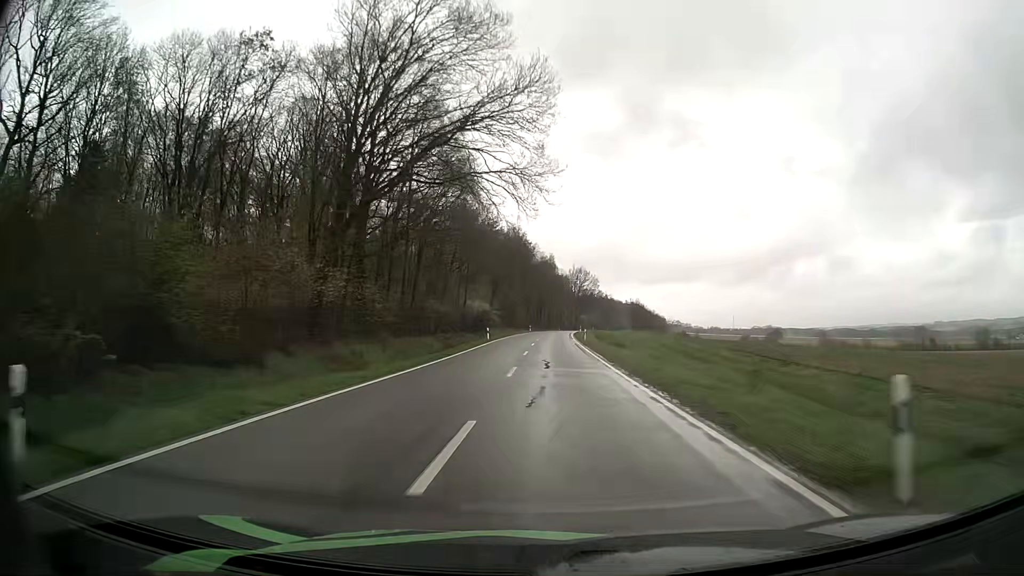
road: tertiary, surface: asphalt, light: Day
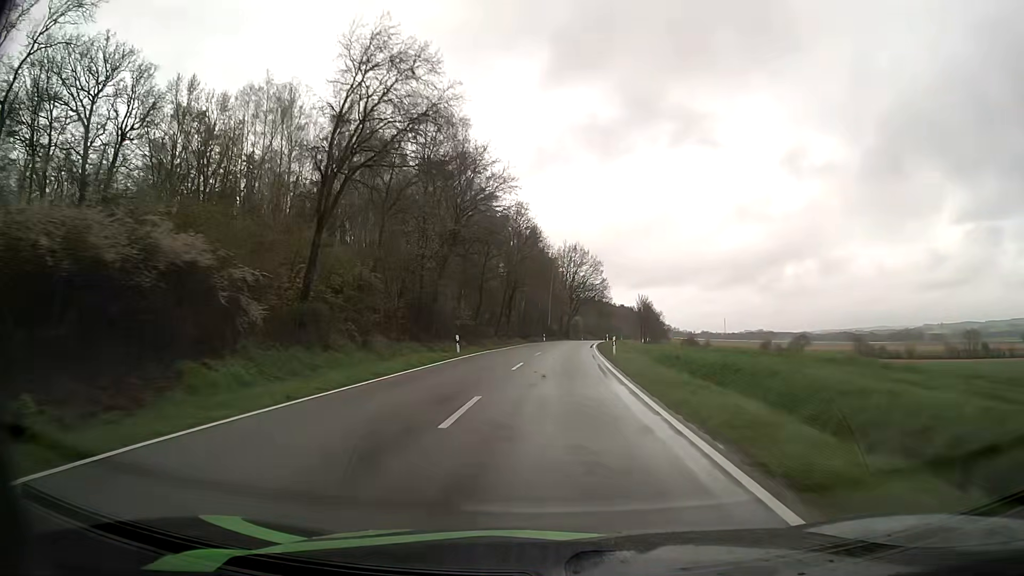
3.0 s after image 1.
(+0.9, +71.5) m; +1°
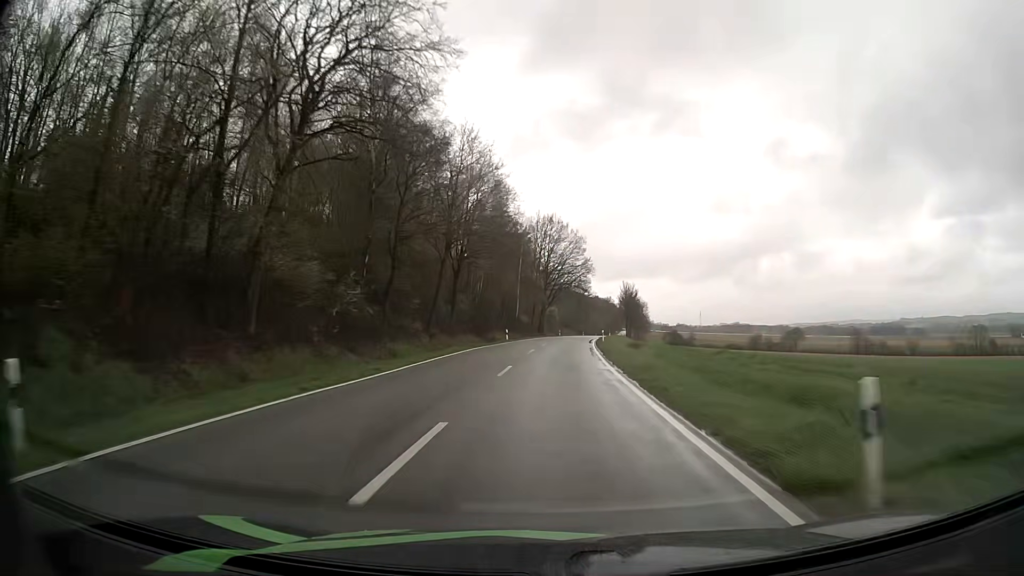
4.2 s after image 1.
(+0.5, +28.6) m; +2°
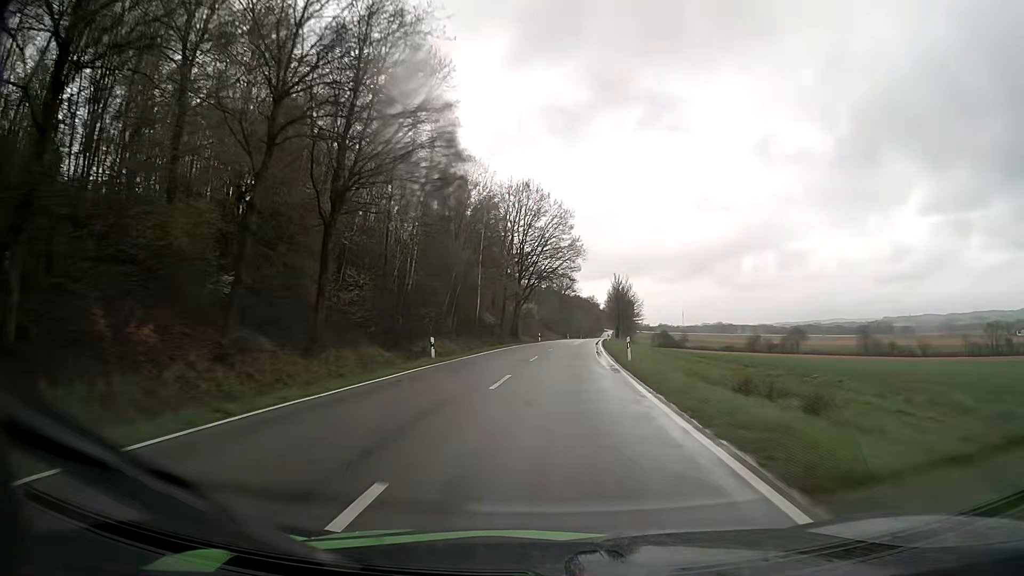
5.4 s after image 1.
(+0.4, +28.2) m; +2°
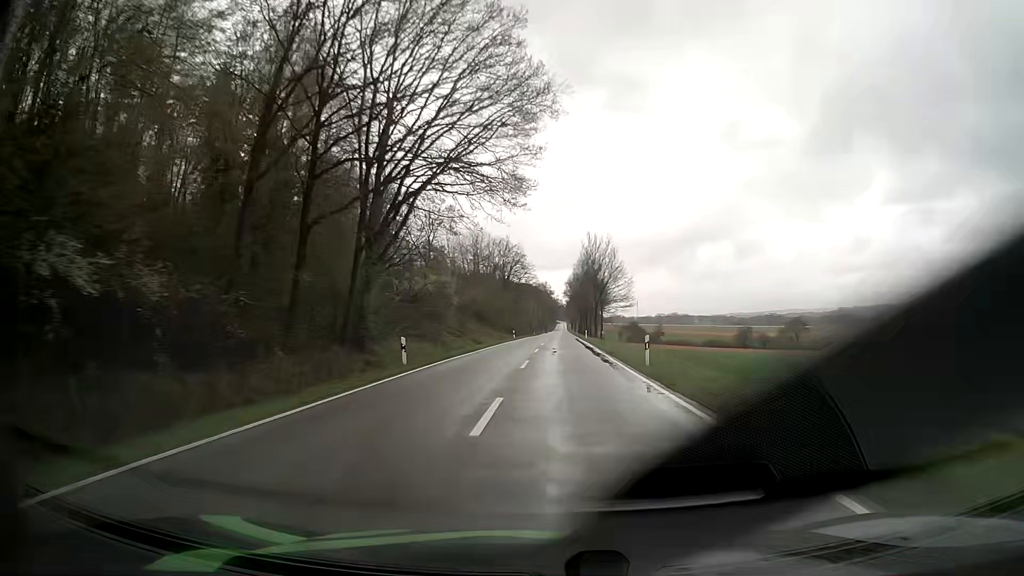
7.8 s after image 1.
(+2.1, +55.6) m; +4°
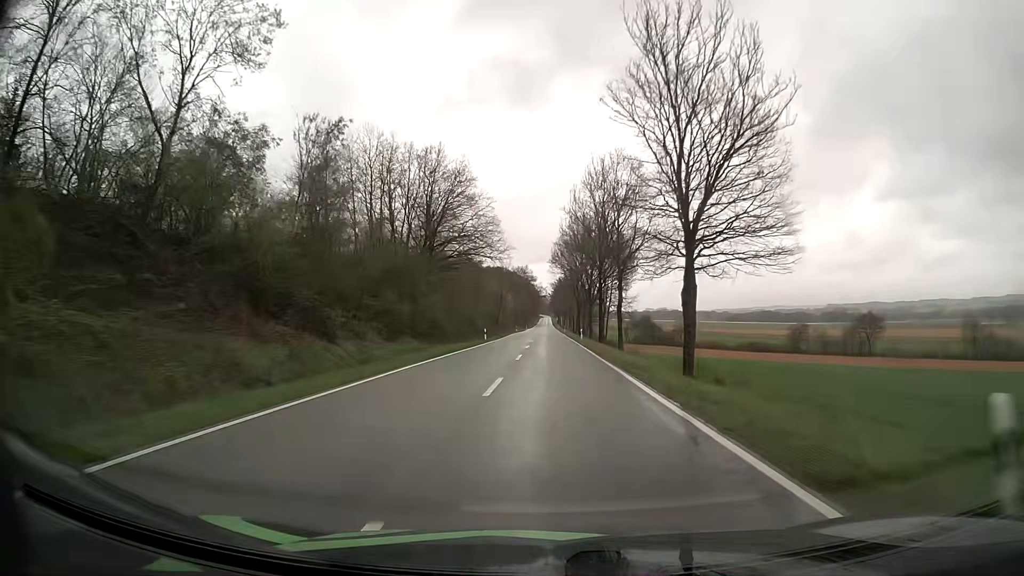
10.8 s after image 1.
(+1.3, +70.4) m; +2°
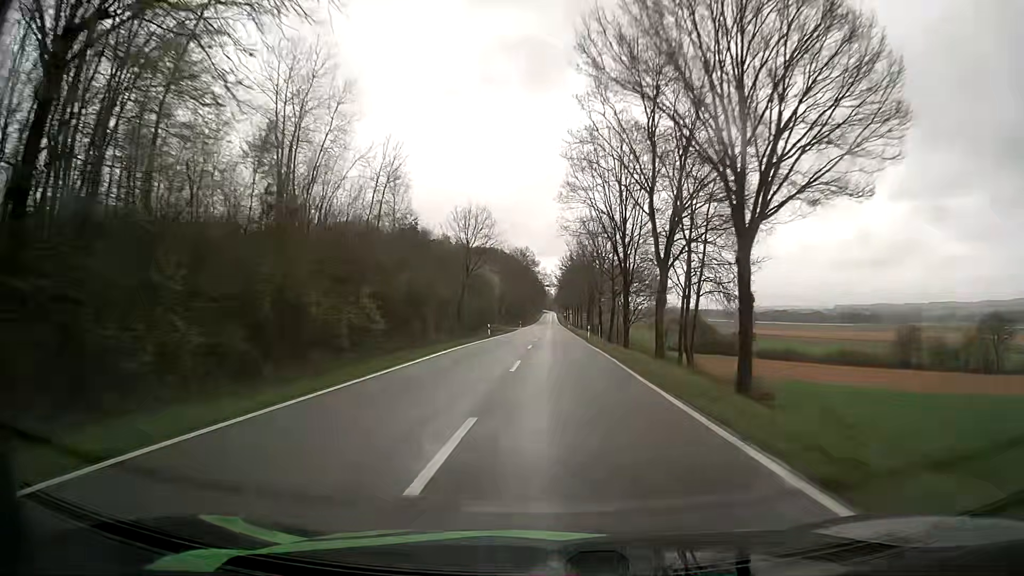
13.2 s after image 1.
(-0.3, +57.4) m; -1°
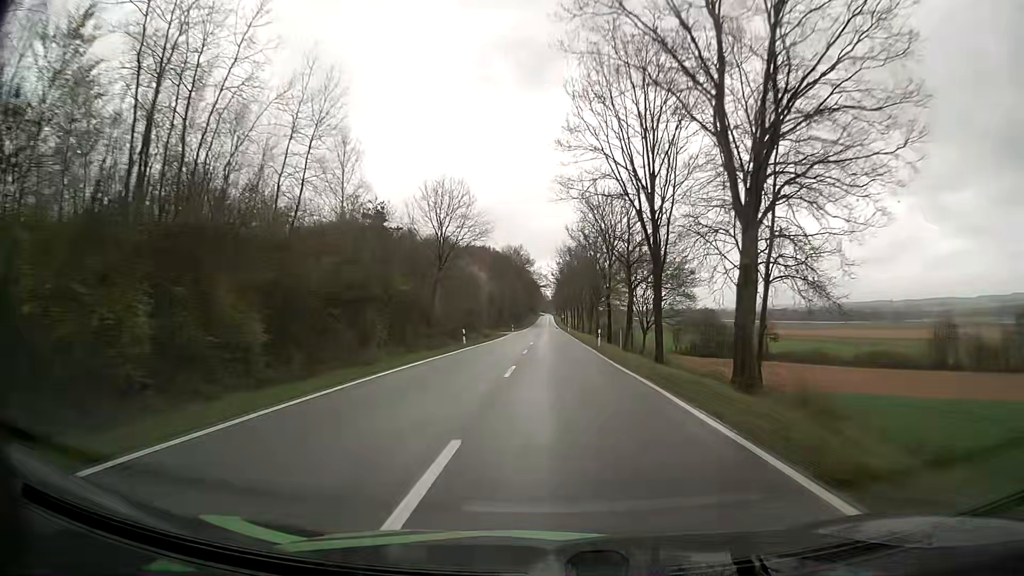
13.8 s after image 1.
(+0.1, +14.2) m; 0°
(0, +10) (0, +20) (0, +30) (0, +40) (0, +50) (0, +60) (0, +70) (0, +80) (0, +90) (0, +100) m
